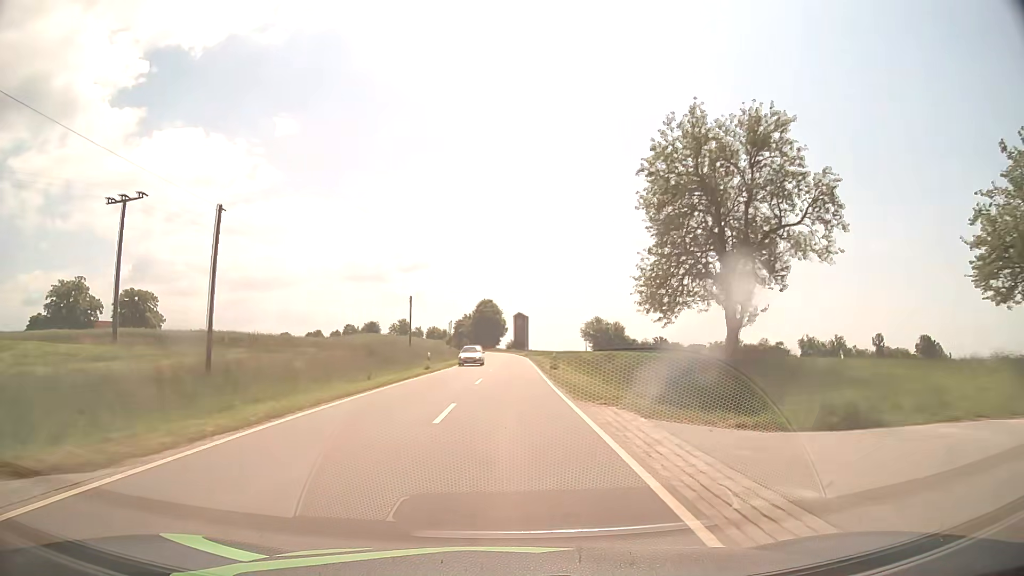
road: tertiary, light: Day
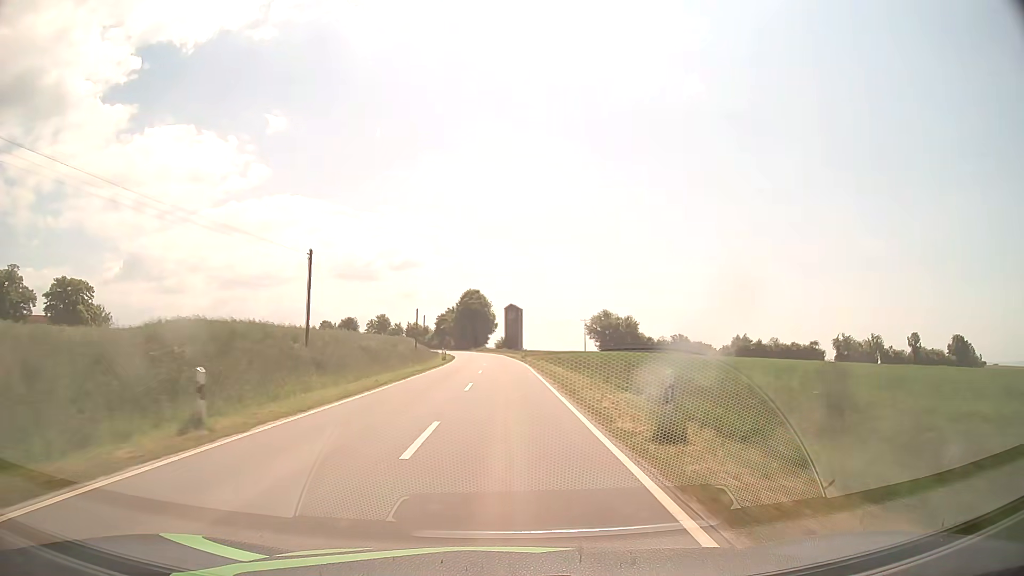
(+0.3, +27.9) m; +1°
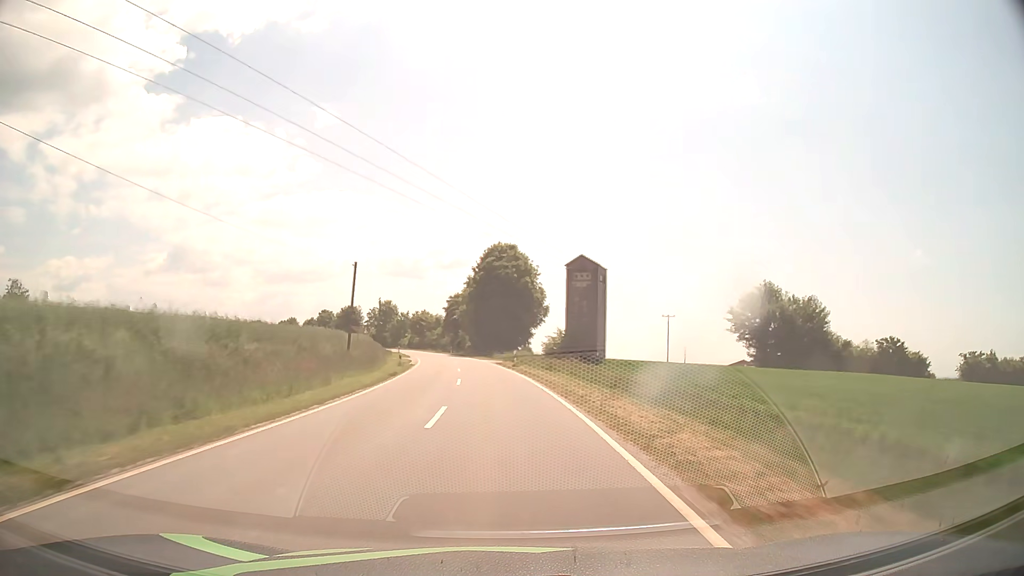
(-0.8, +70.3) m; -3°
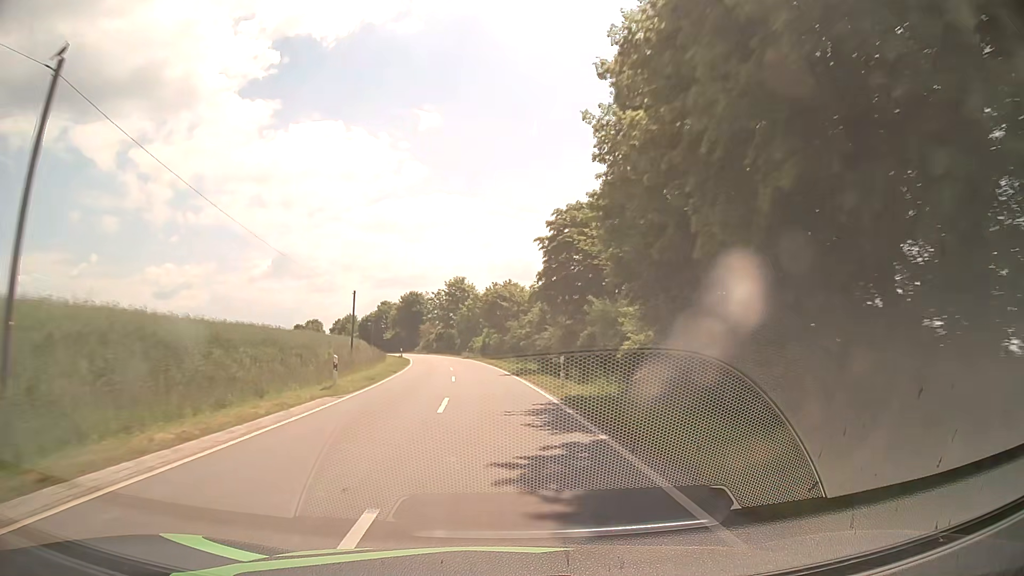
(-5.6, +70.4) m; -10°
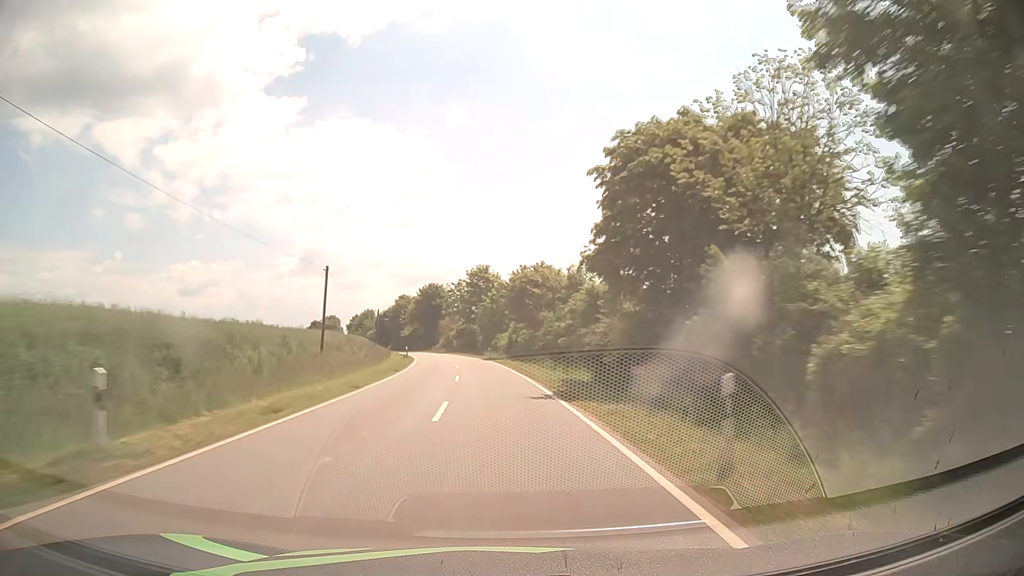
(-0.3, +14.2) m; -2°
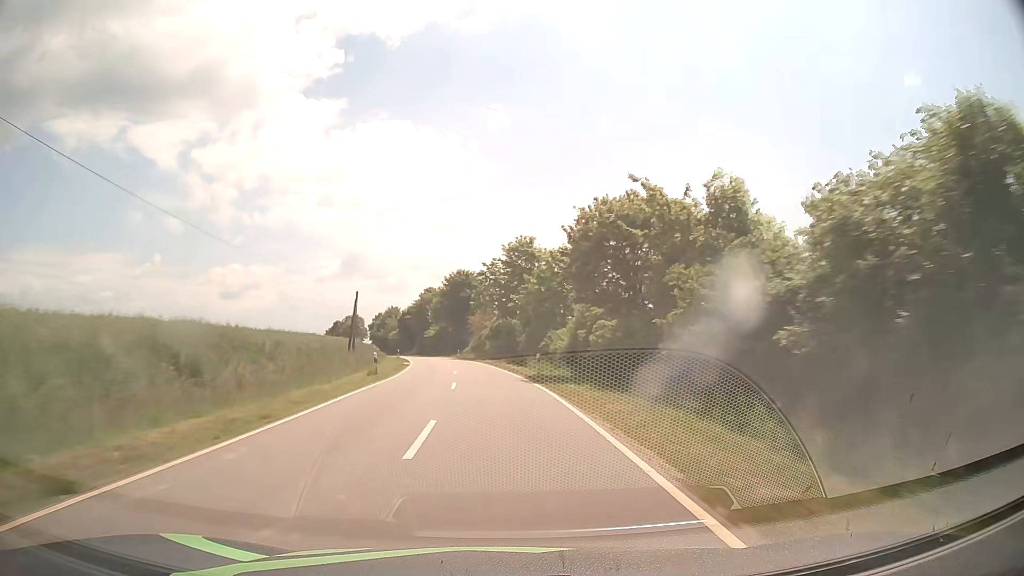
(-1.0, +28.3) m; -4°
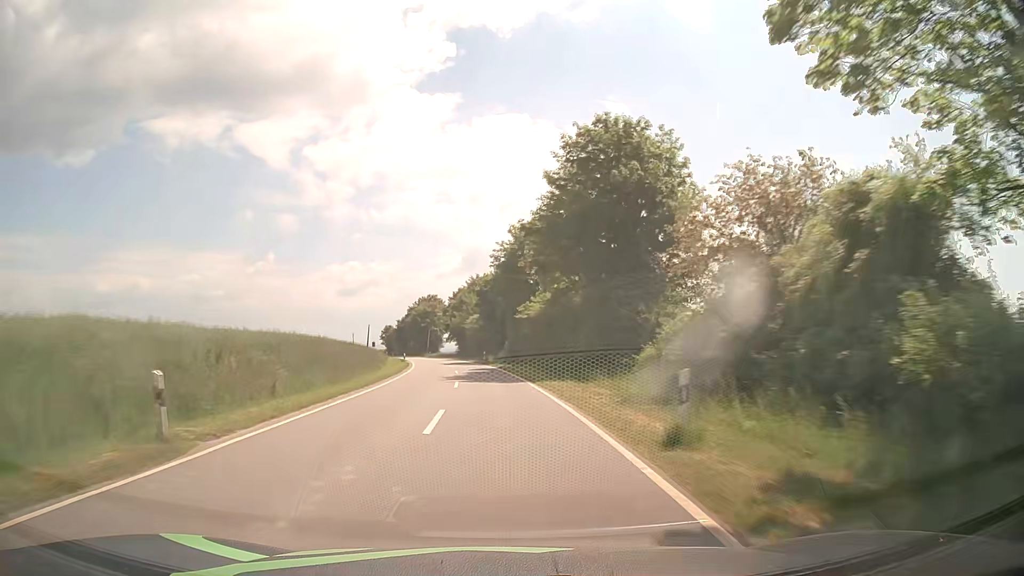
(-6.3, +70.6) m; -10°
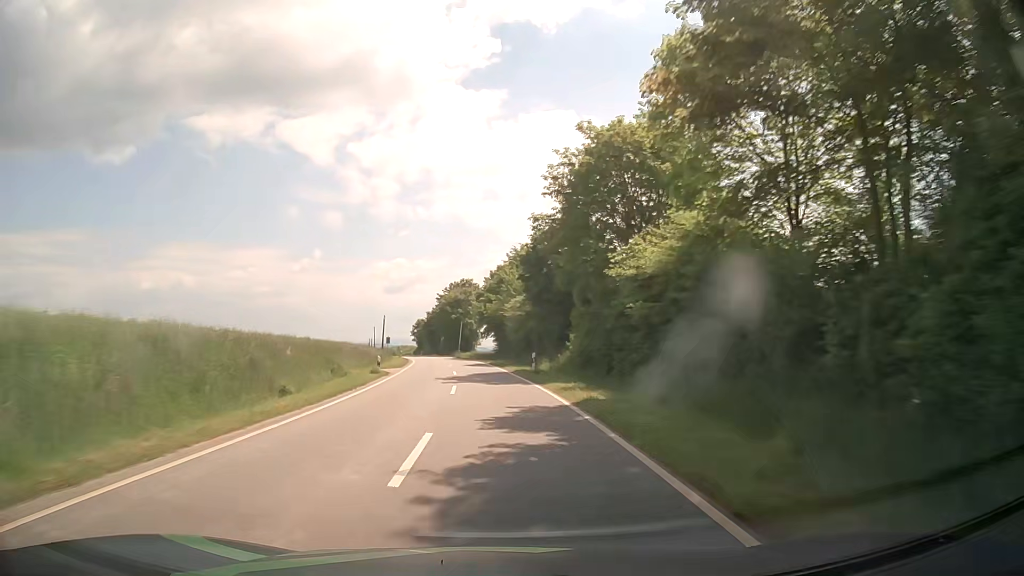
(-1.0, +28.5) m; -4°
(0, +10) (0, +20) (-1, +30) (-2, +40) (-3, +50) (-4, +60) (-6, +70) (-8, +80) (-9, +89) (-11, +99) m
